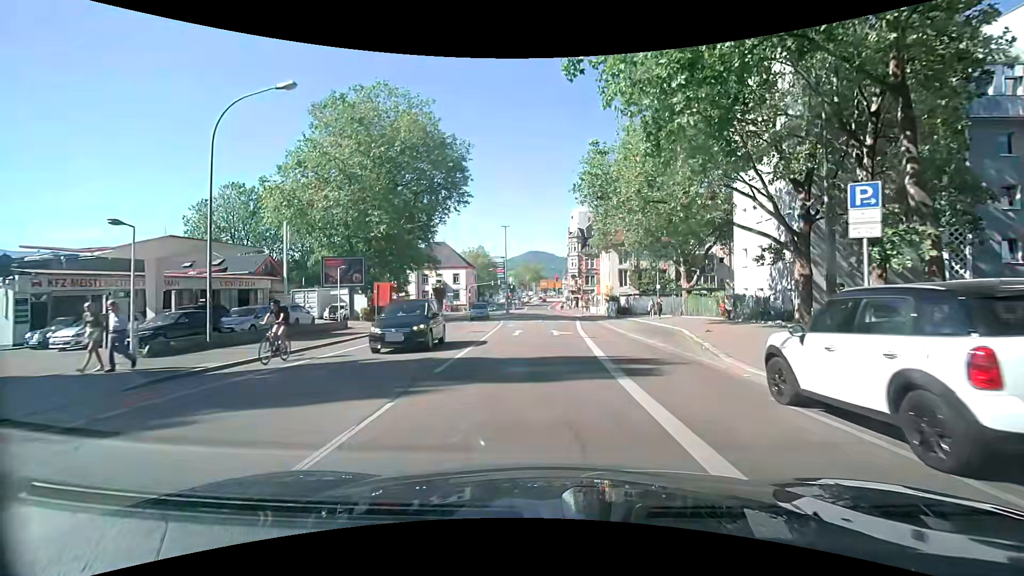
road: secondary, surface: asphalt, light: Day
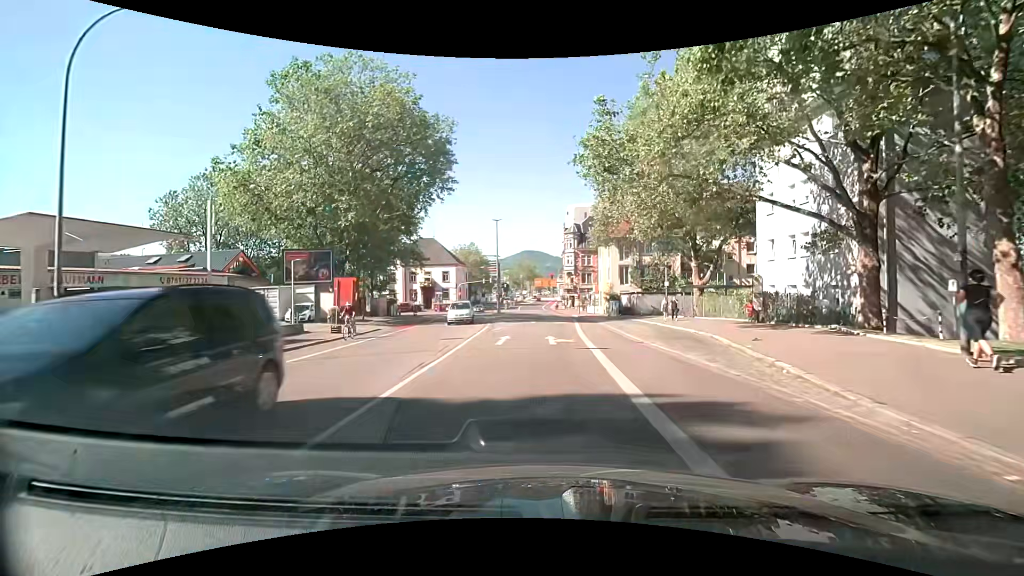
(+0.1, +5.5) m; +1°
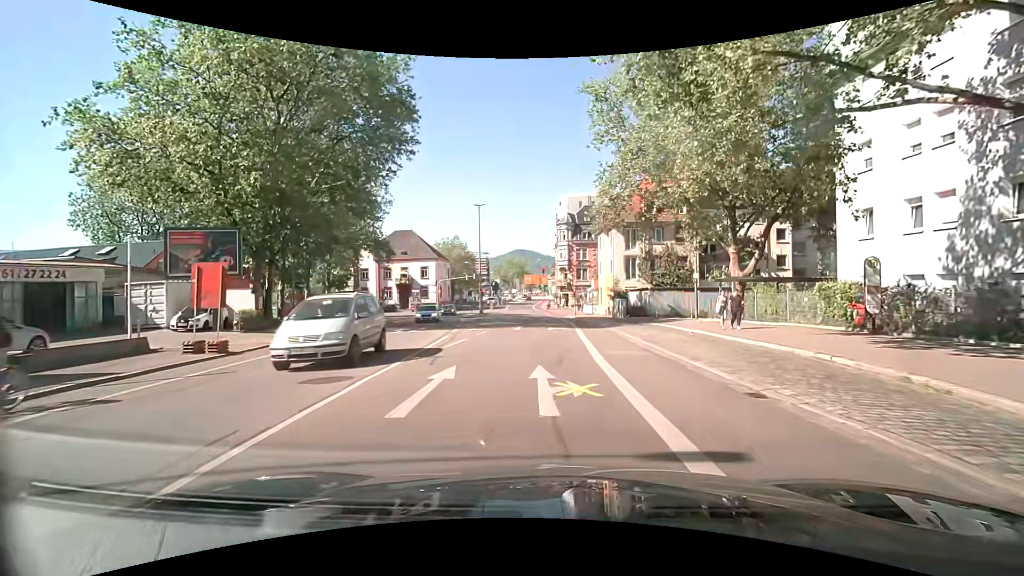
(+0.1, +10.8) m; 0°
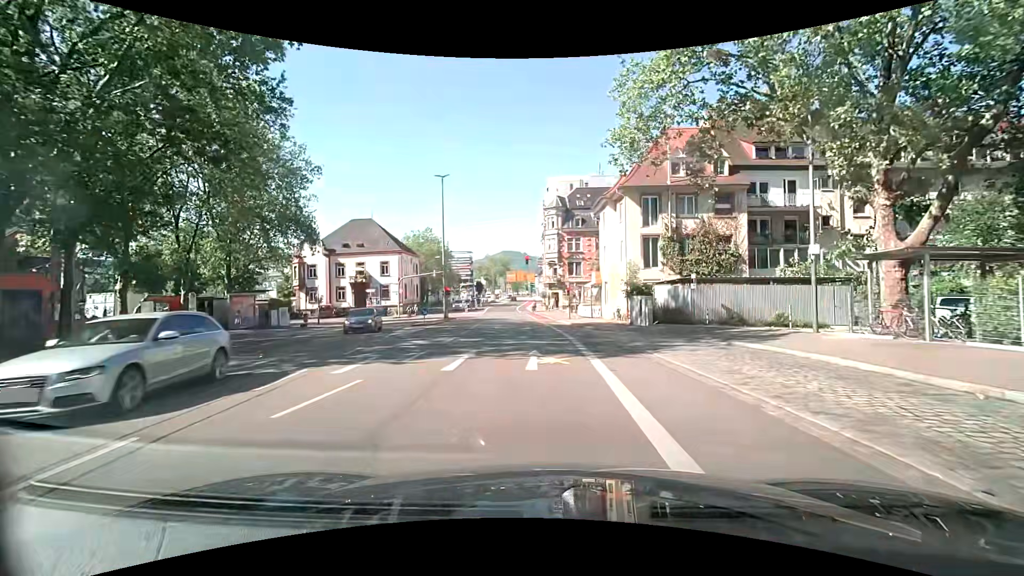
(+0.4, +15.5) m; +2°
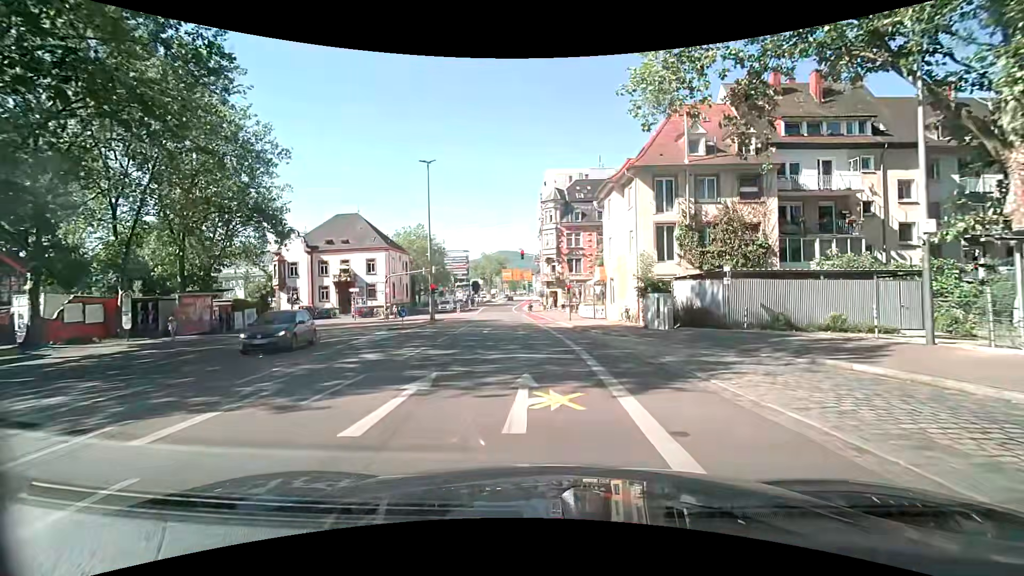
(0.0, +5.0) m; +1°
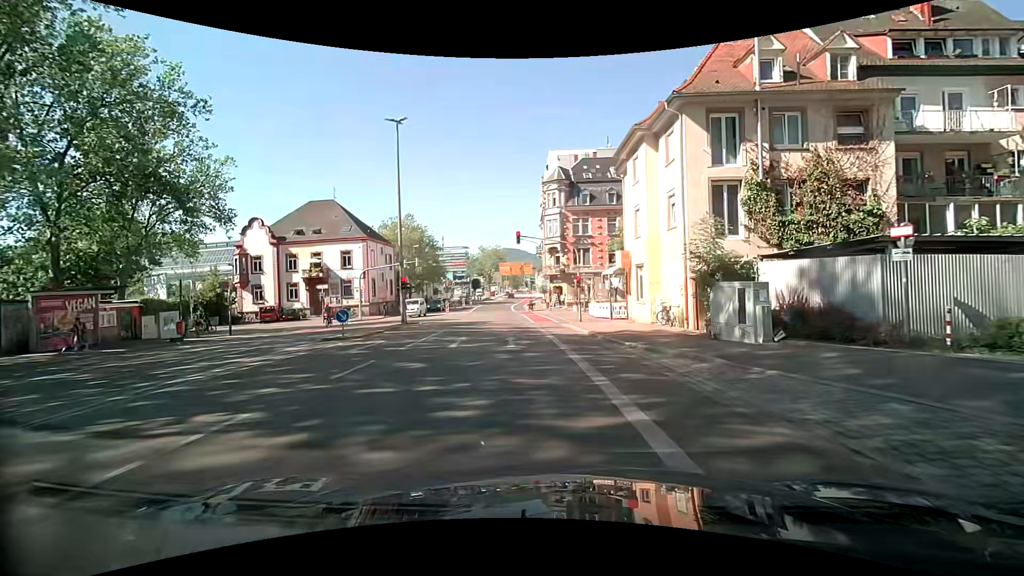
(-0.1, +9.7) m; -1°
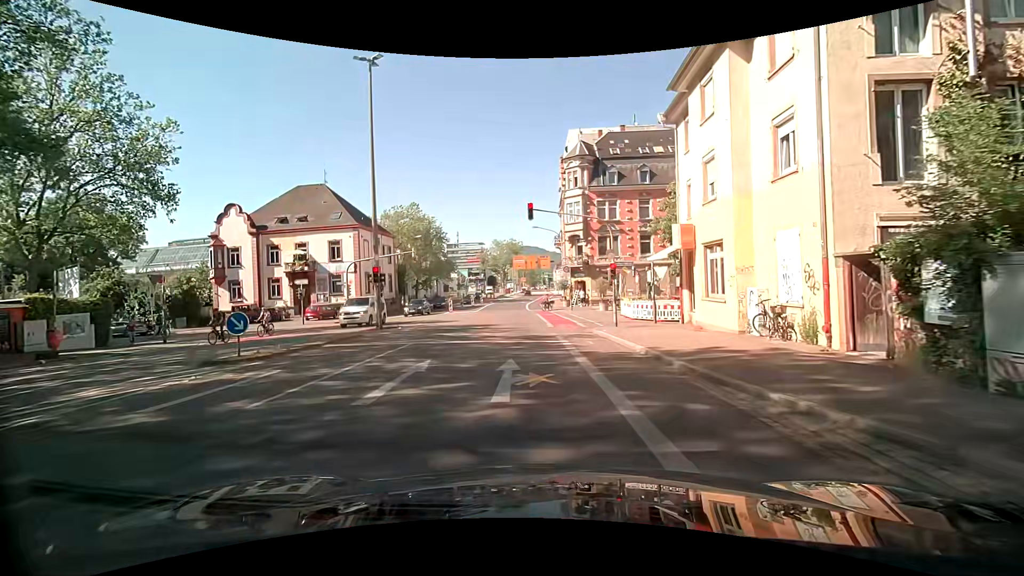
(-0.1, +8.6) m; -2°
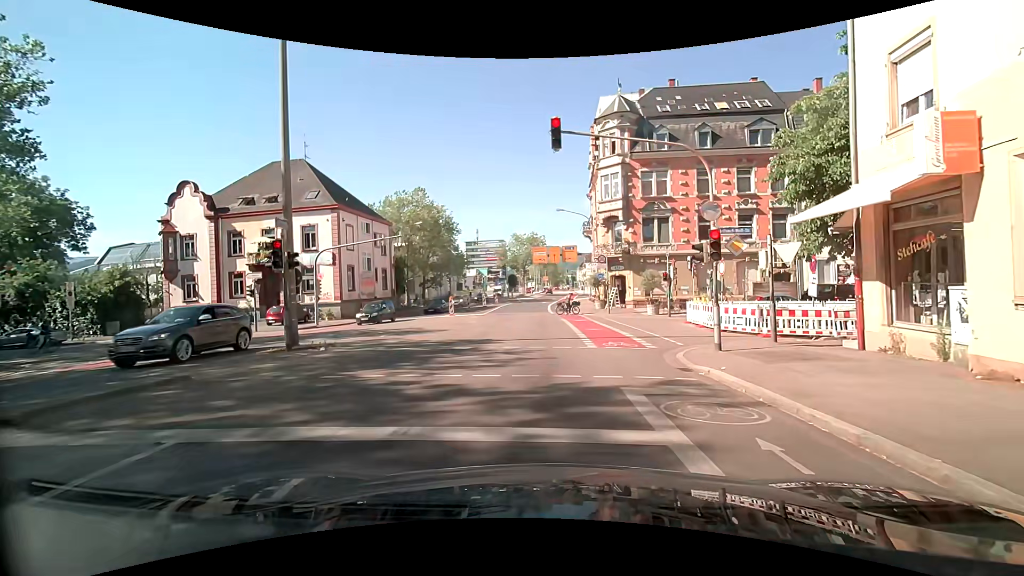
(-0.3, +10.8) m; -3°
(0, +10) (0, +20) (0, +30) (0, +40) (-1, +50) (0, +60) (0, +70) (+2, +80) (+4, +90) (+7, +99) m
